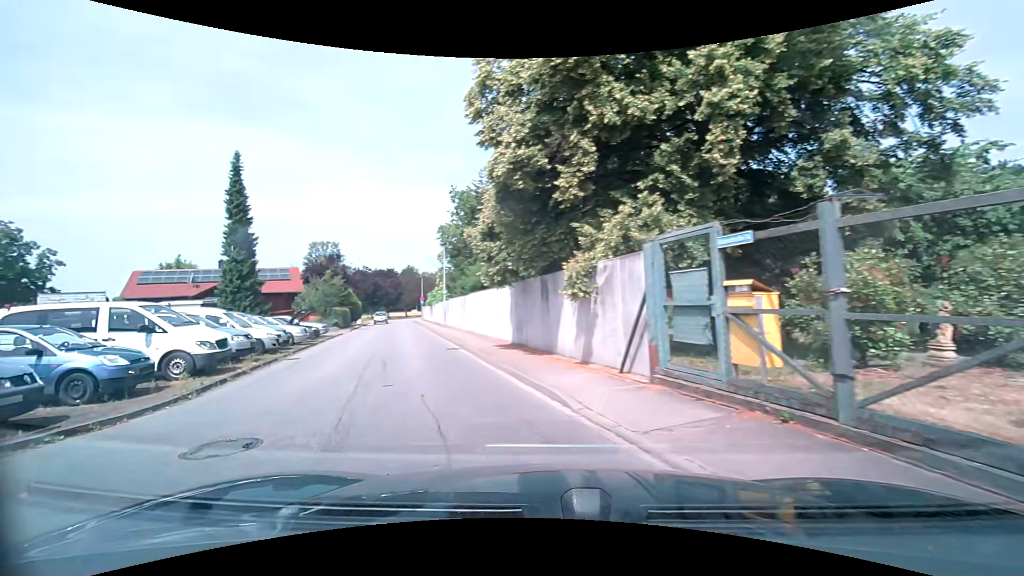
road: residential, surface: asphalt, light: Day
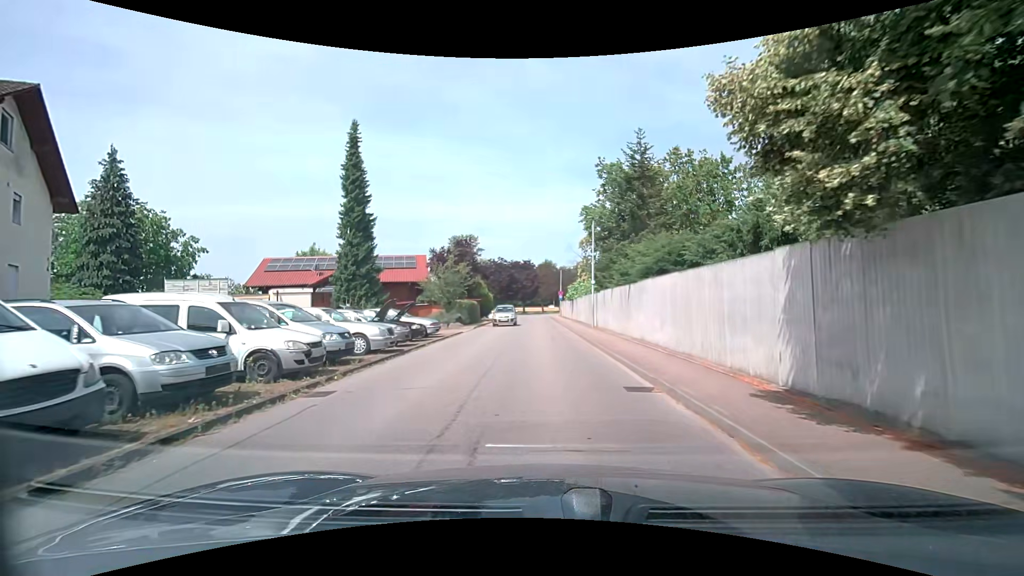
(-2.3, +9.3) m; -18°
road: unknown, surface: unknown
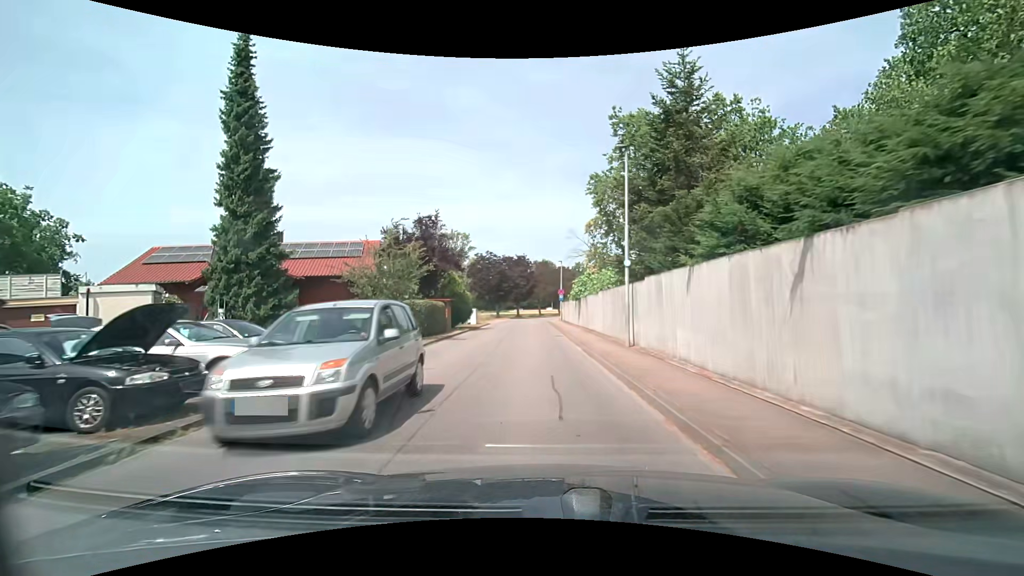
(+0.1, +13.5) m; 0°
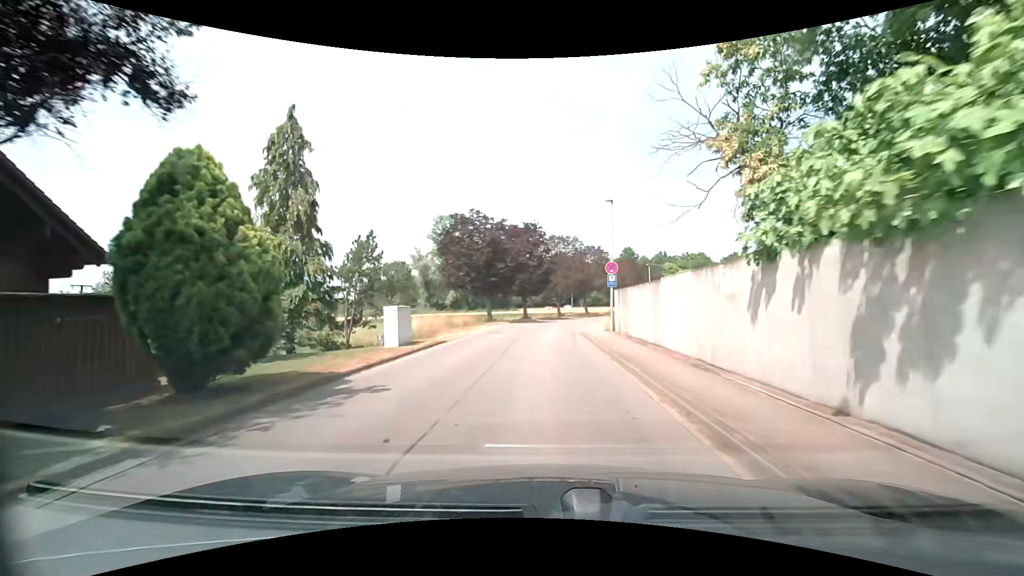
(-0.8, +30.2) m; -2°
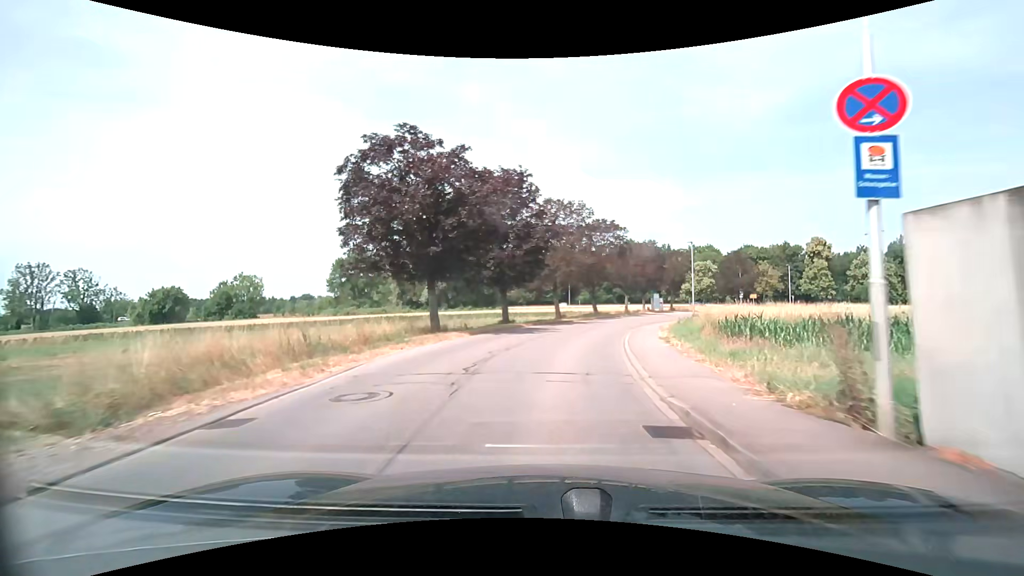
(+0.2, +19.9) m; +1°
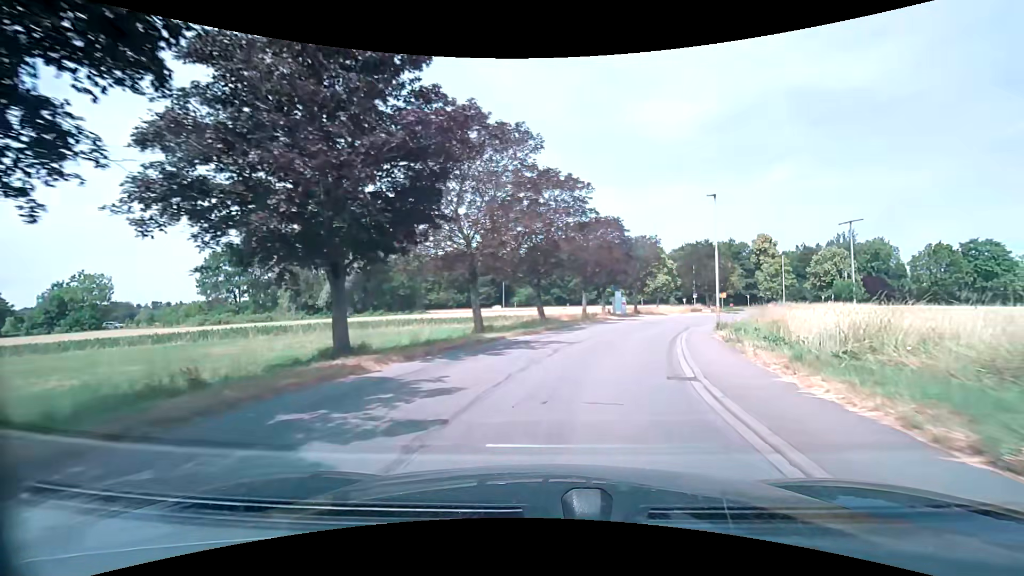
(+0.9, +19.2) m; +7°
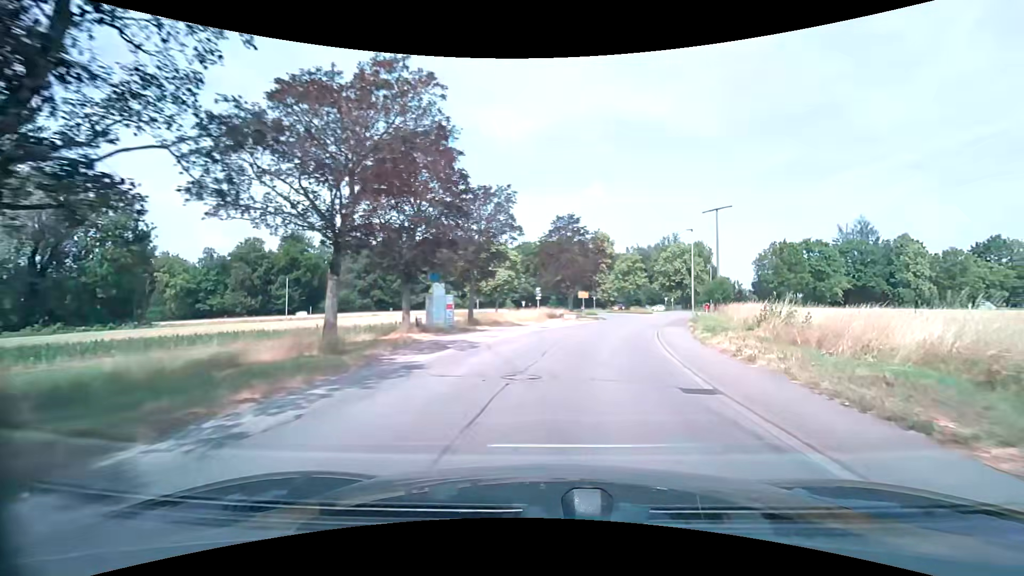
(+3.6, +24.7) m; +19°
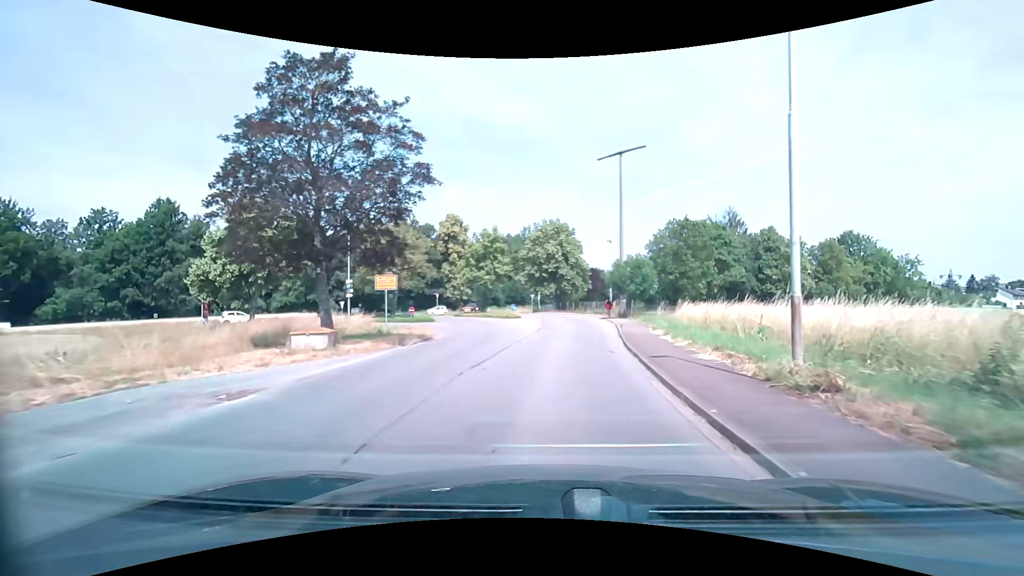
(+4.3, +29.0) m; +16°
(0, +10) (+1, +20) (+2, +30) (+2, +40) (+1, +50) (-2, +59) (-7, +68) (-14, +74) (-24, +72) (-31, +66) m
